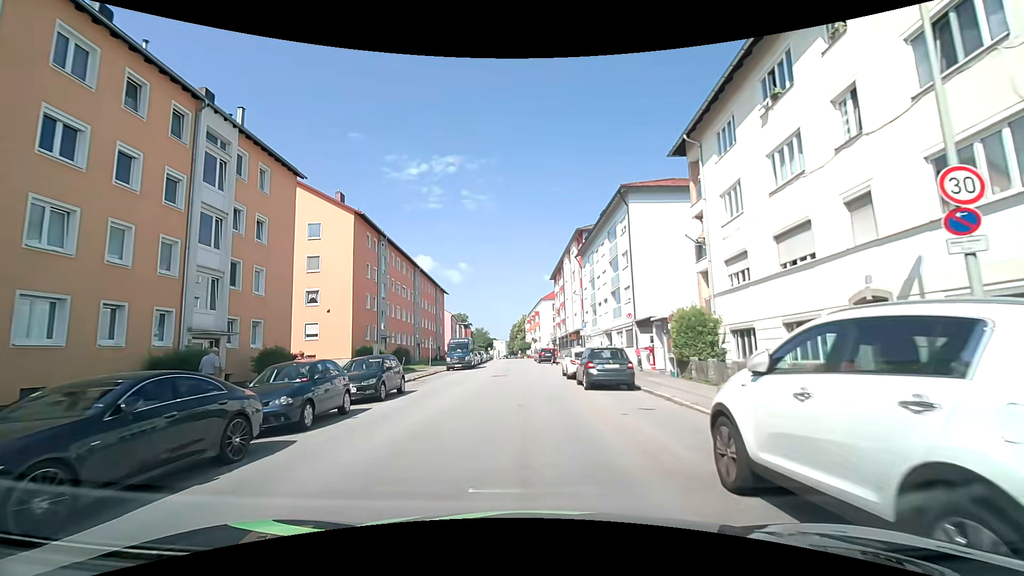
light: Day
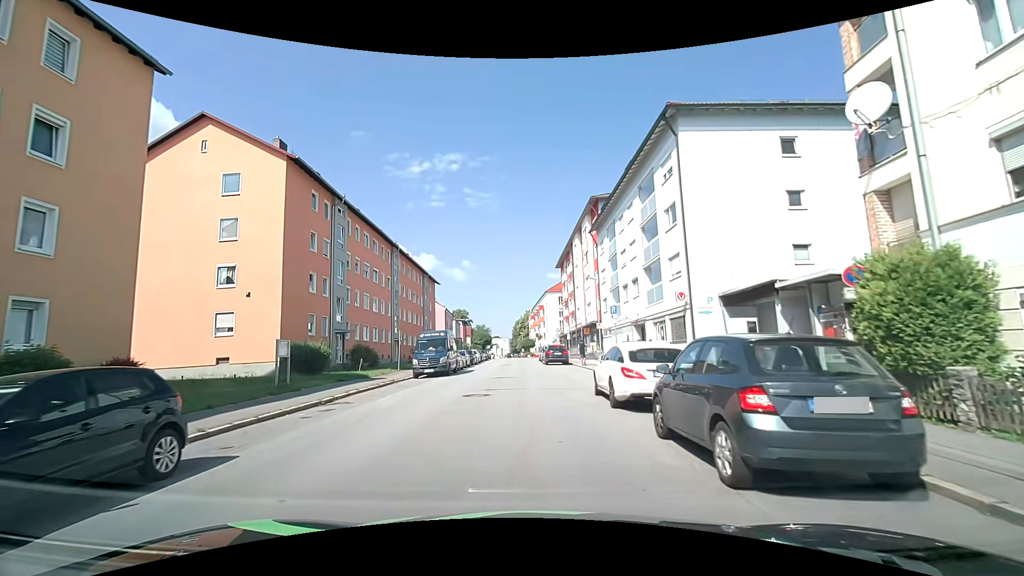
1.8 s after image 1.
(0.0, +12.1) m; 0°
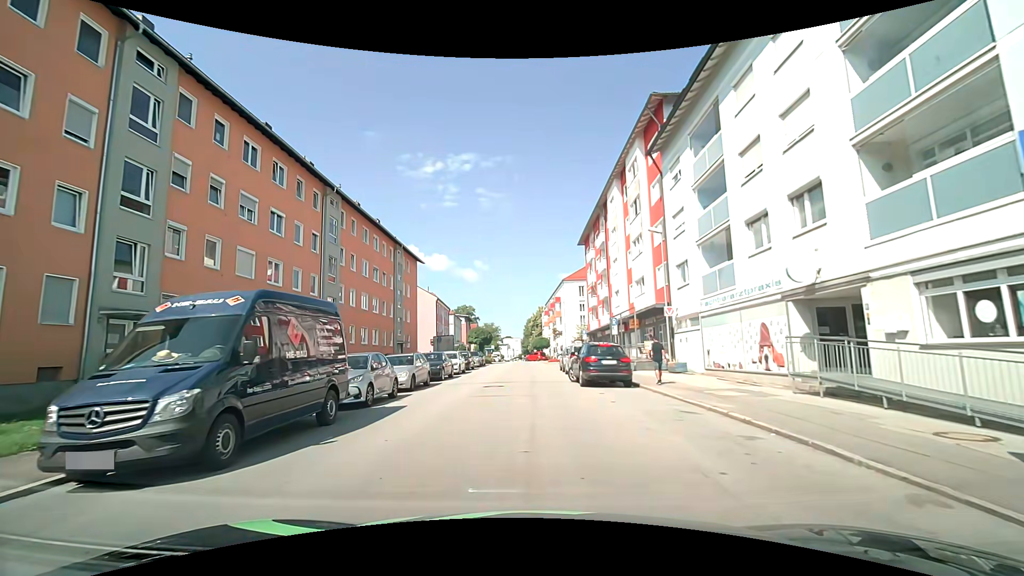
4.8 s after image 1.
(-0.2, +20.7) m; -1°
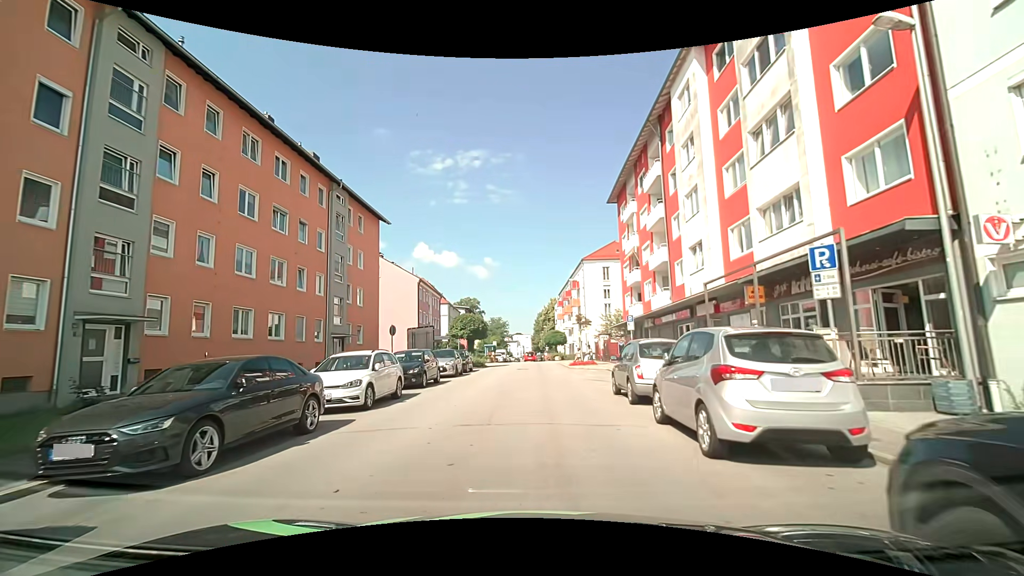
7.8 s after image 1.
(-0.2, +18.4) m; -1°
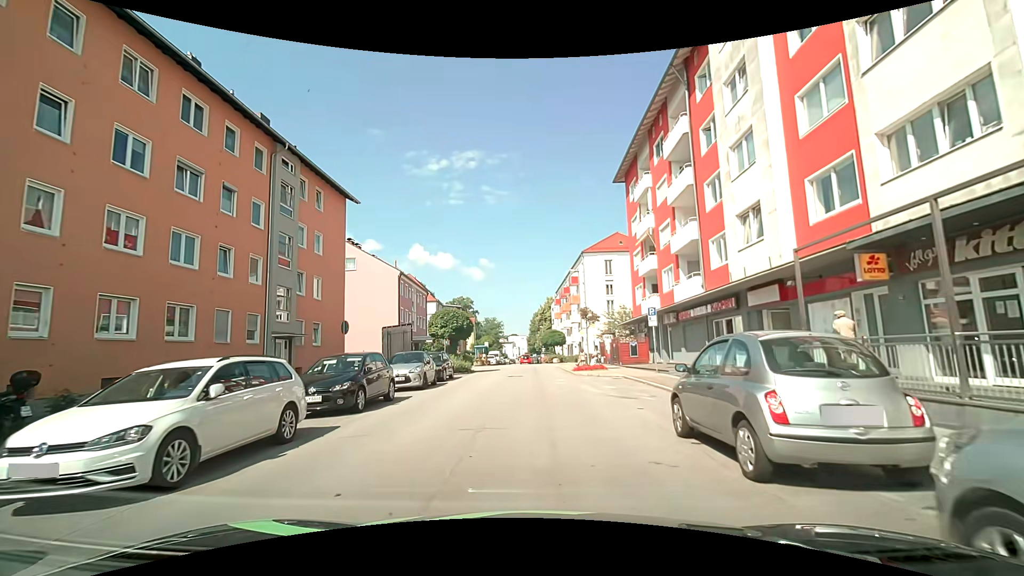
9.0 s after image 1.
(0.0, +6.6) m; +1°
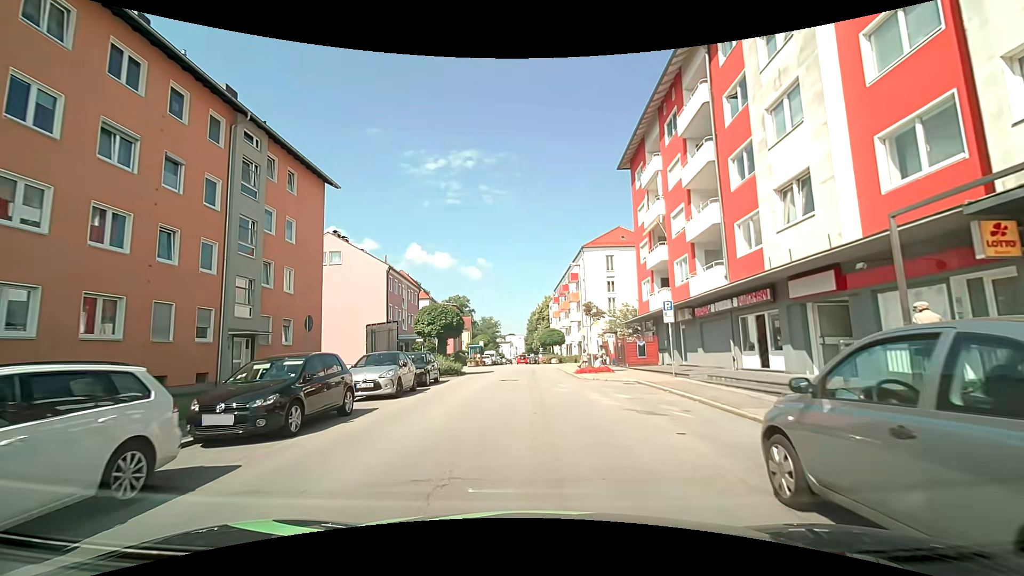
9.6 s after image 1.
(0.0, +3.3) m; 0°
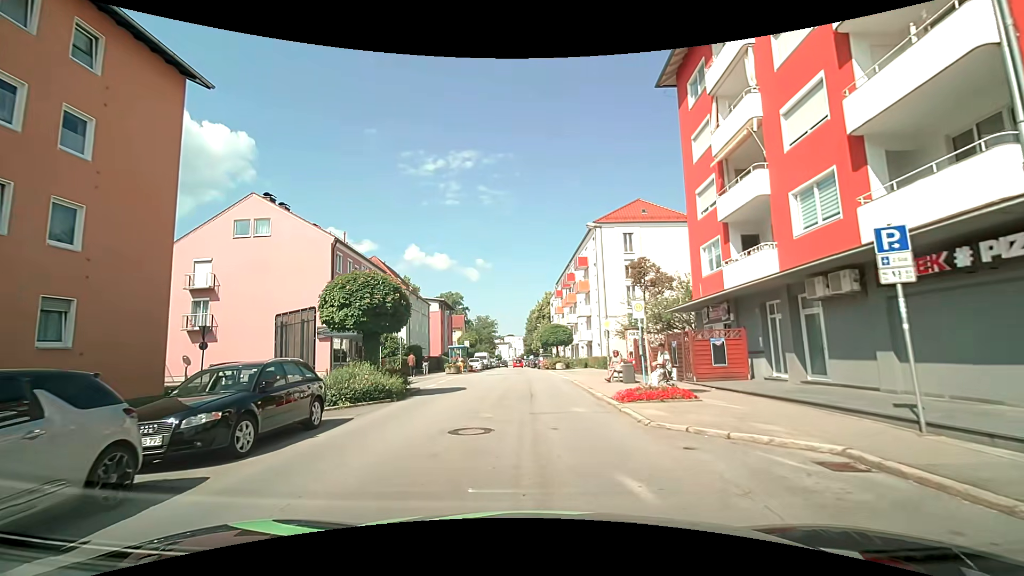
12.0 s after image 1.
(-0.1, +13.0) m; -1°
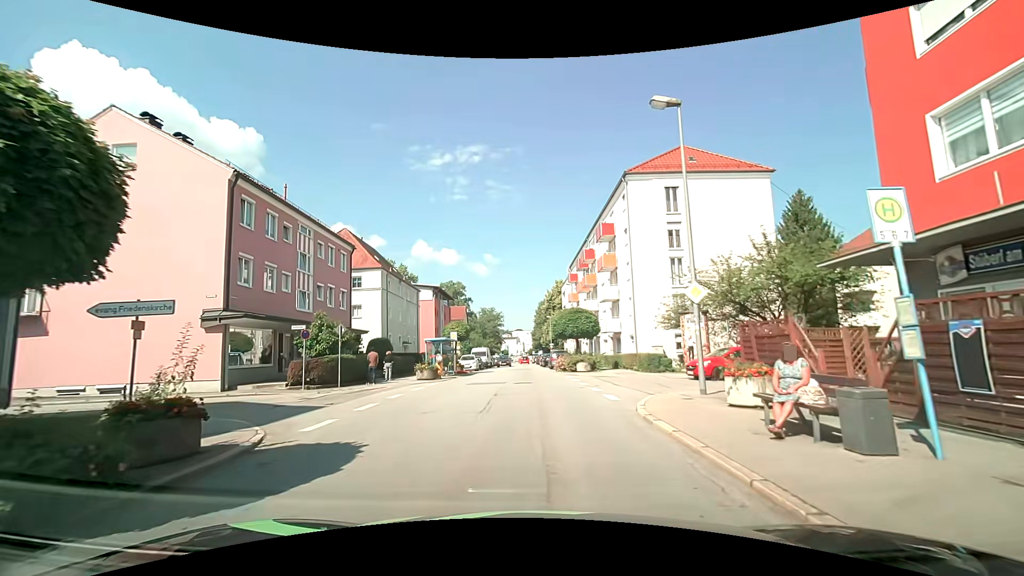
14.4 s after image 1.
(-0.1, +13.0) m; -1°
